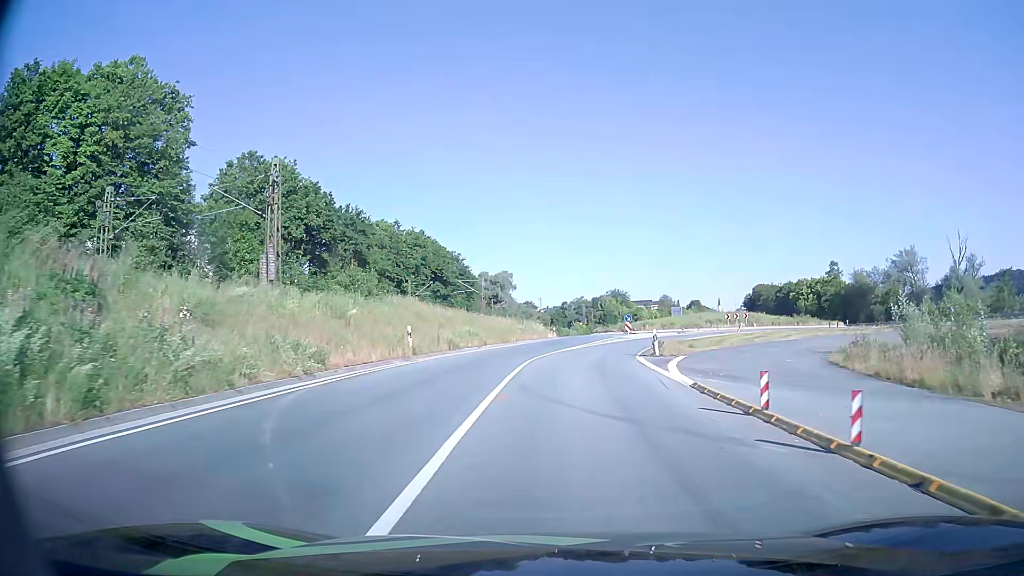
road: primary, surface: asphalt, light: Day
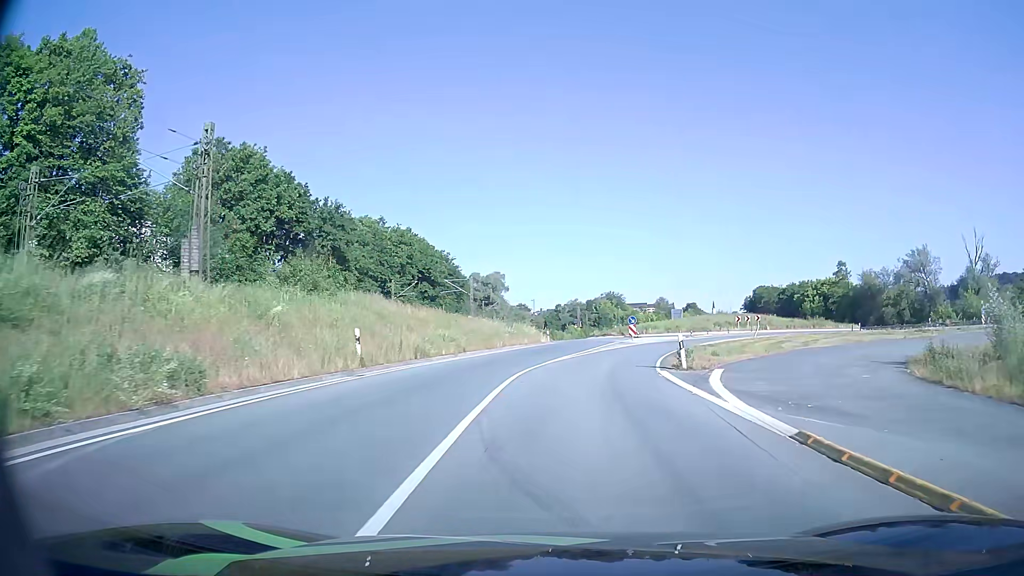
(0.0, +6.7) m; +1°
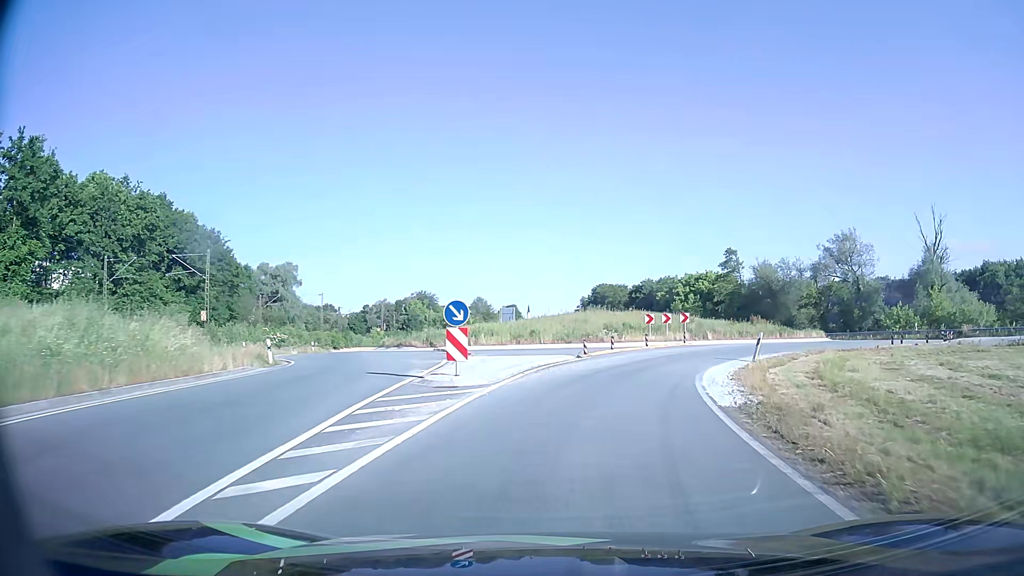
(+3.0, +31.8) m; +16°
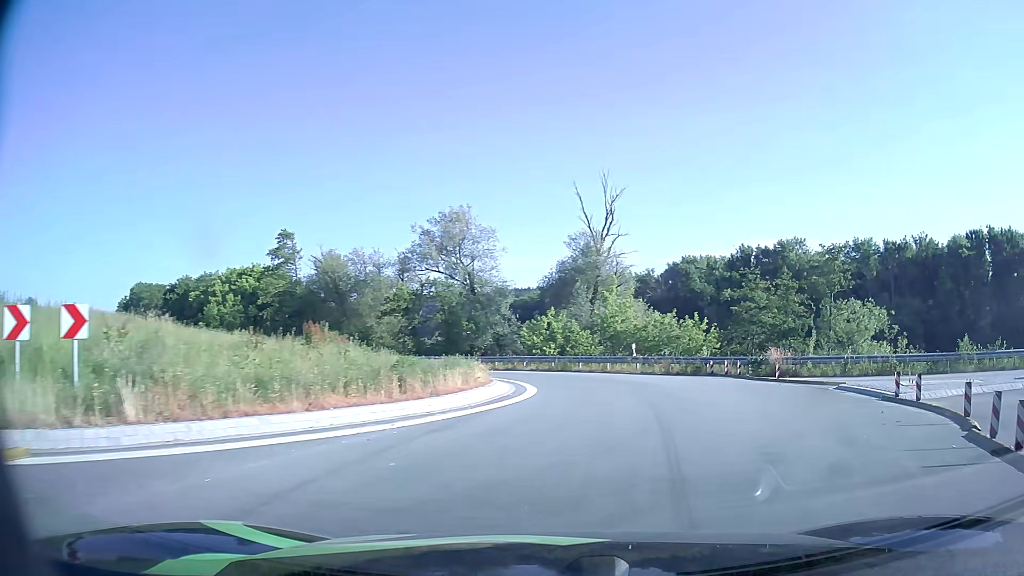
(+7.0, +26.7) m; +37°
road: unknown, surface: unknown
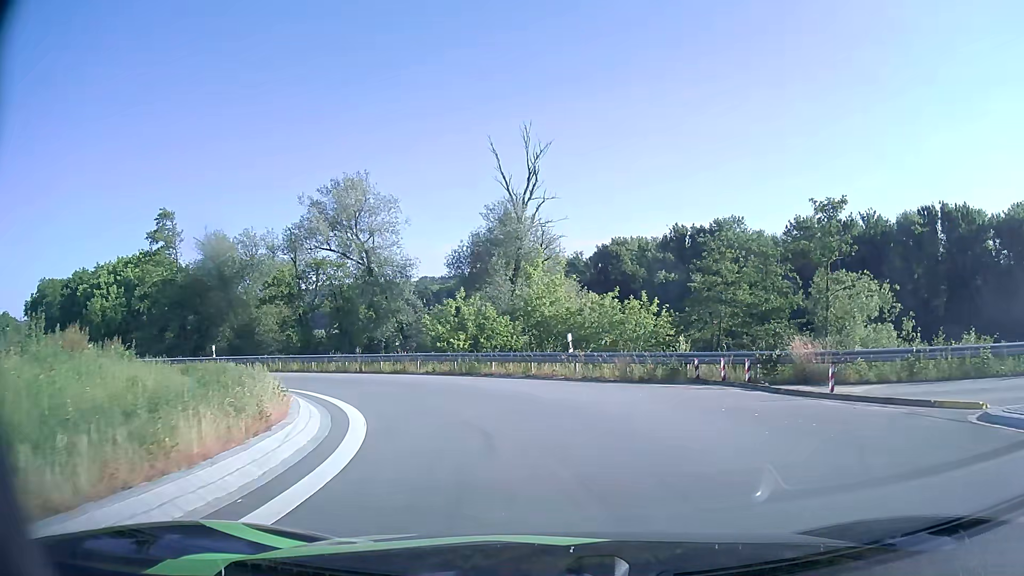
(+0.9, +10.1) m; +6°
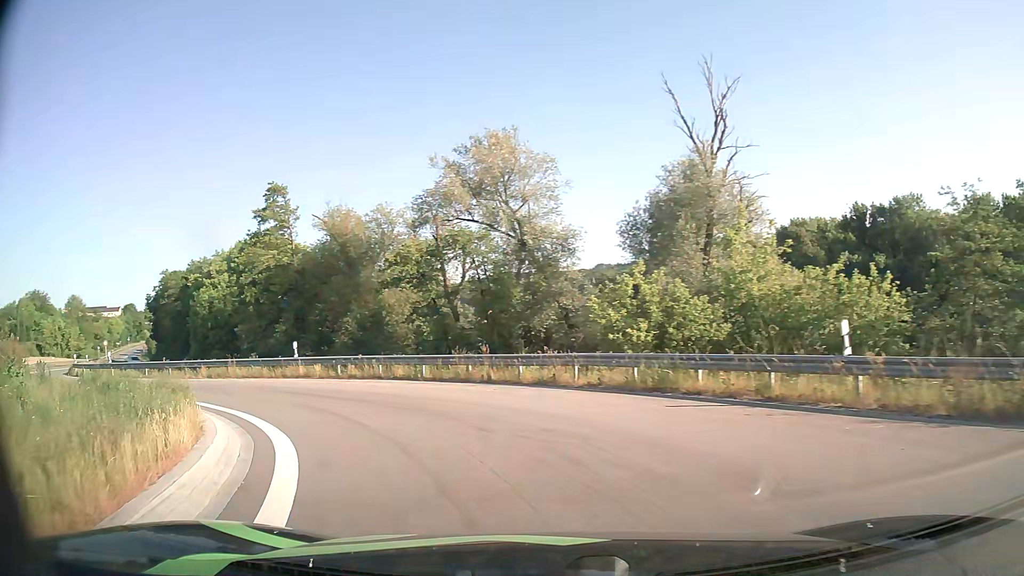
(-0.9, +9.7) m; -14°
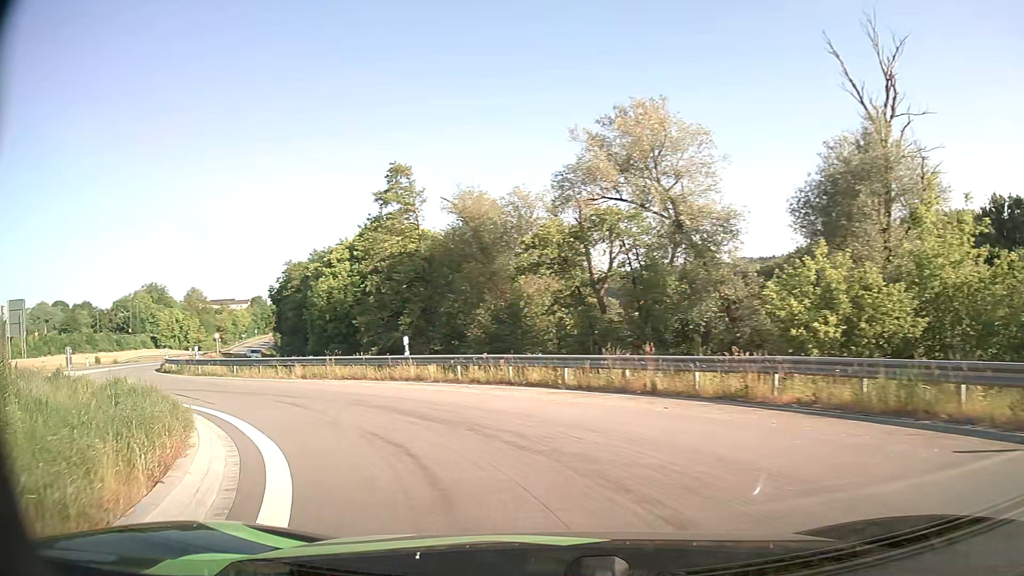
(-0.5, +4.7) m; -12°
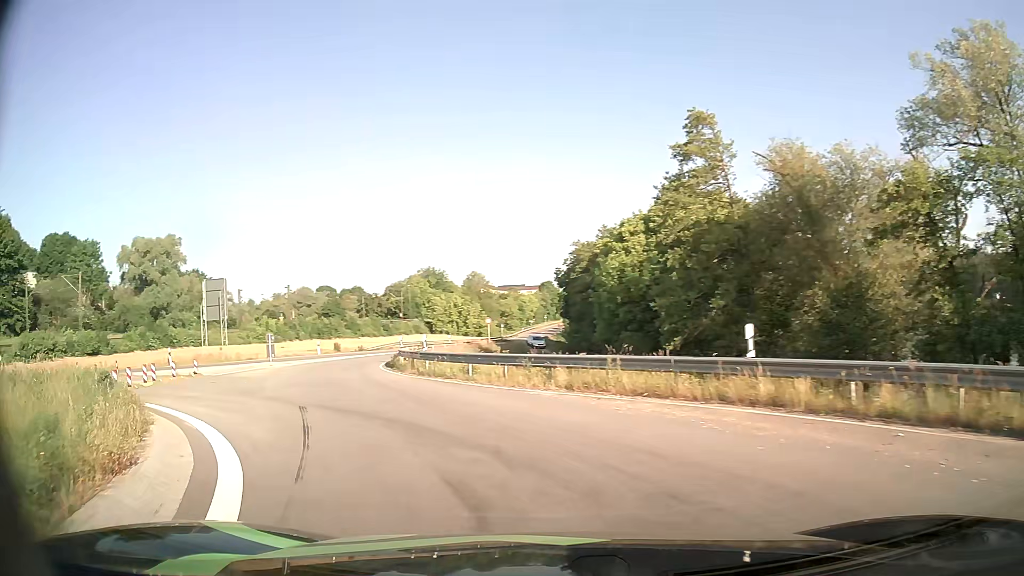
(-2.0, +9.0) m; -25°
(-2, +10) (-6, +19) (-9, +28) (-11, +38) (-11, +48) (-11, +58) (-10, +68) (-10, +78) (-9, +88) (-8, +98) m
